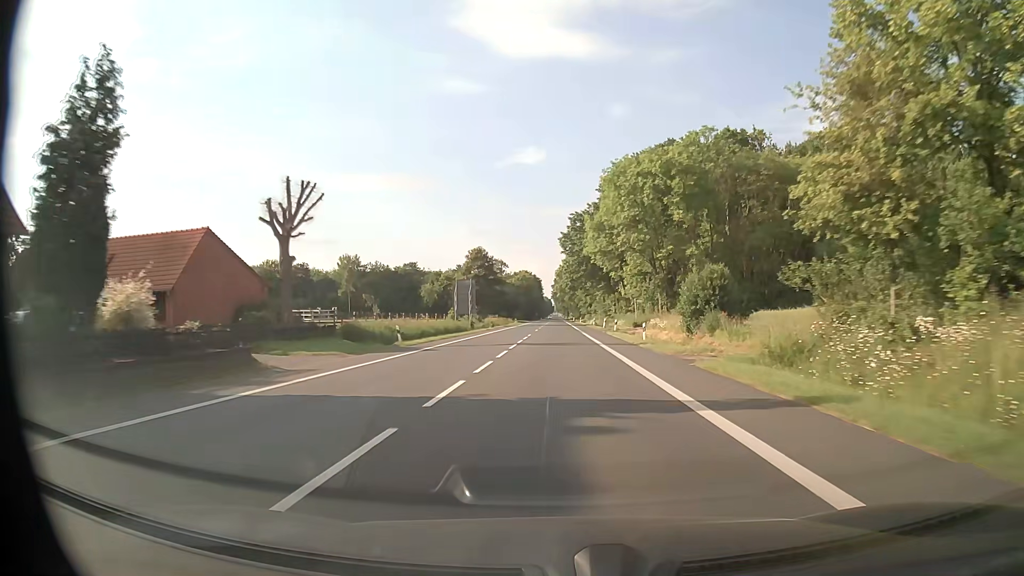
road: primary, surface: asphalt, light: Day
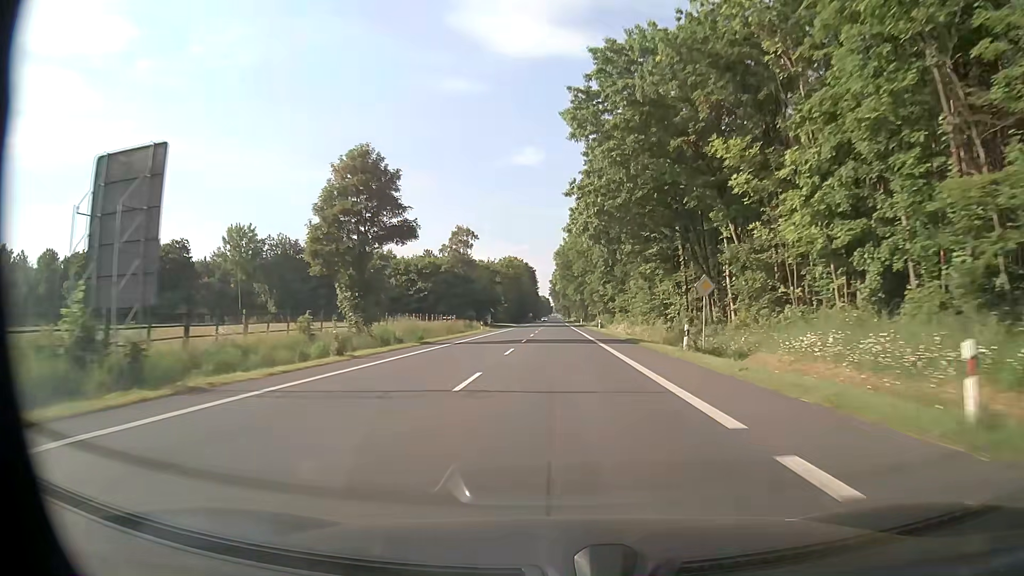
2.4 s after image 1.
(-0.3, +61.6) m; -1°
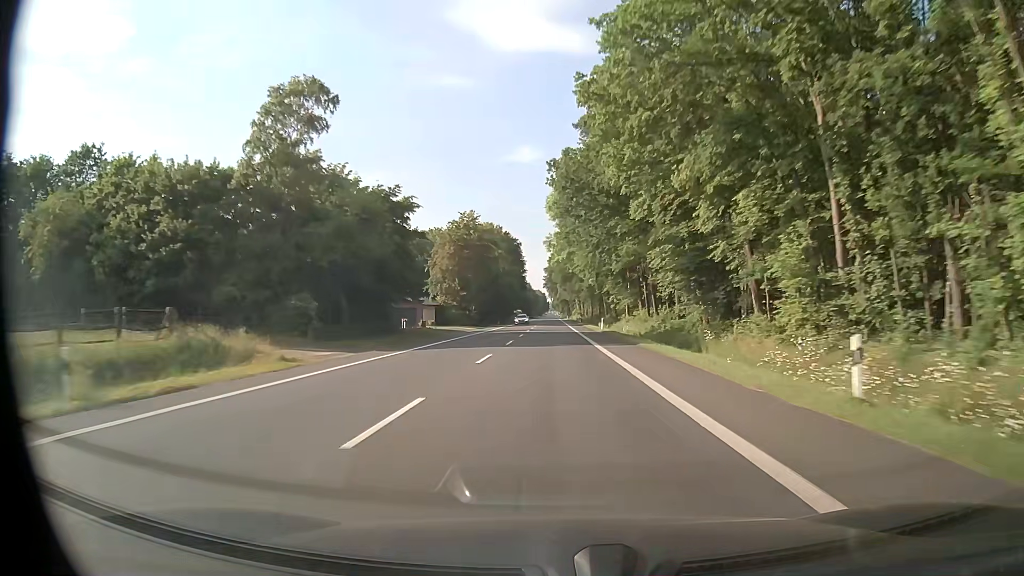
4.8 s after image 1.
(+0.7, +65.9) m; +1°
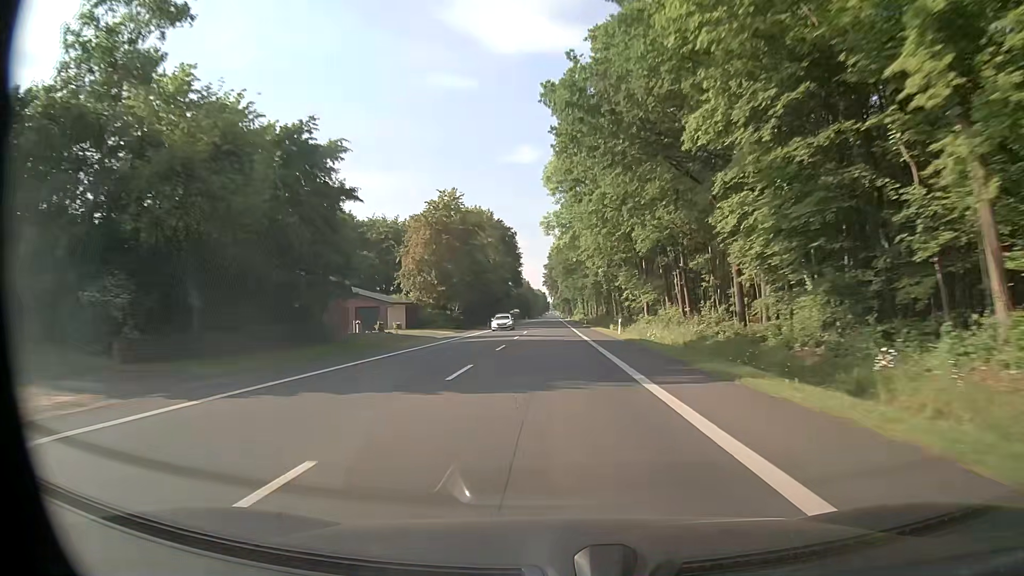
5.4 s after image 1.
(0.0, +16.8) m; 0°
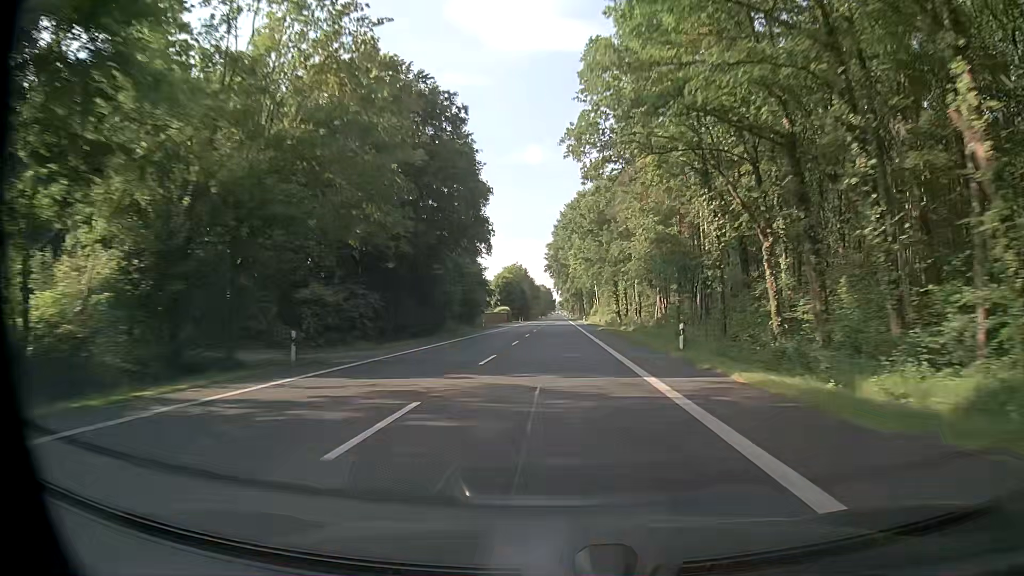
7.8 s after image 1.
(-0.6, +68.0) m; -1°
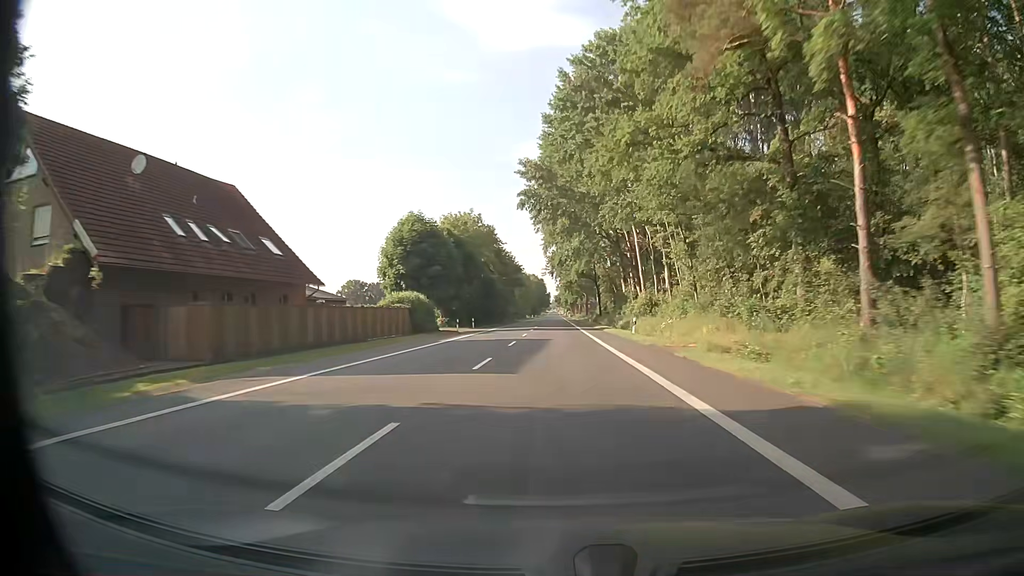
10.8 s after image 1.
(+0.1, +86.1) m; 0°
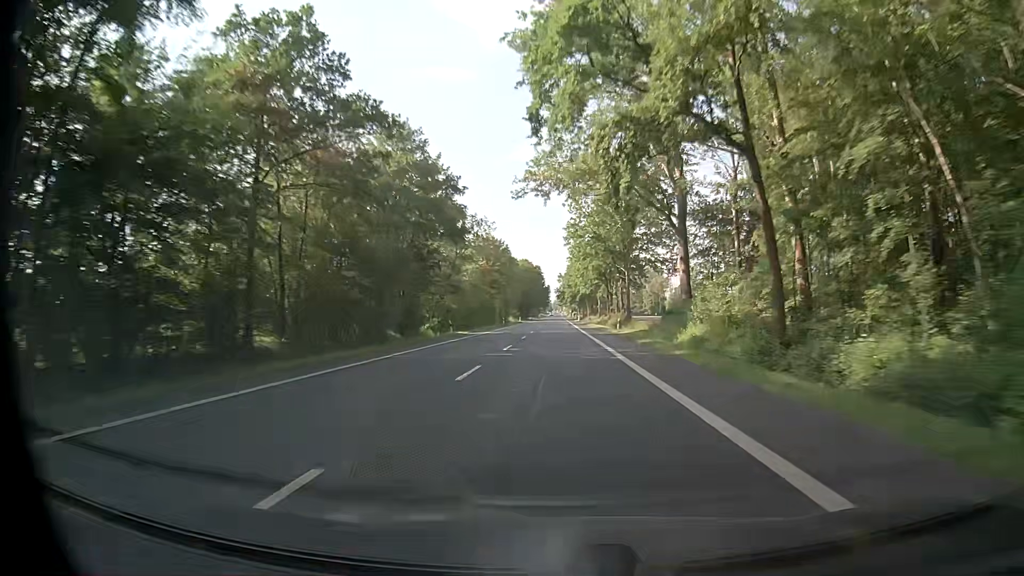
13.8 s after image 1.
(-0.1, +86.7) m; 0°
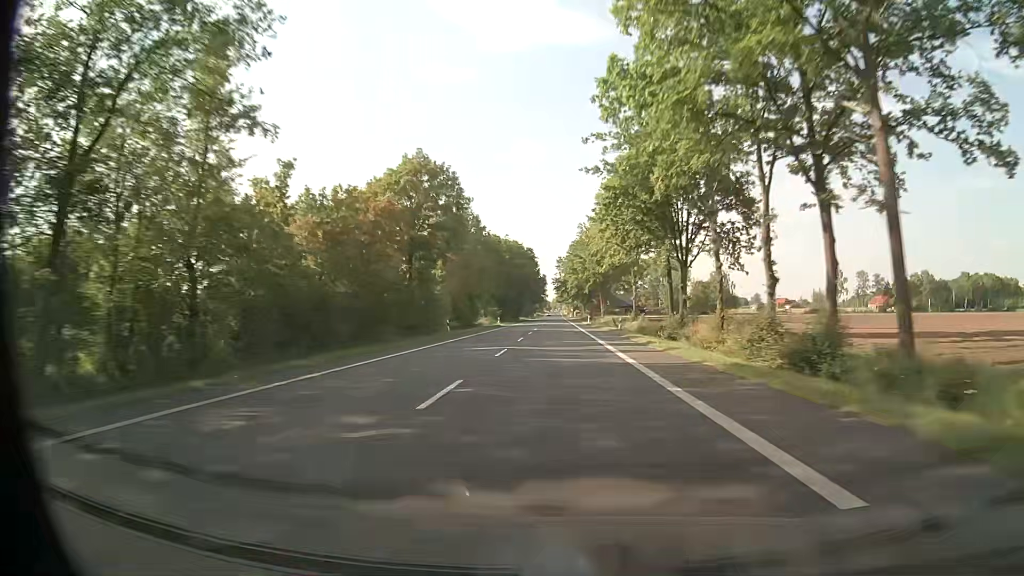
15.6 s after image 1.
(+0.1, +52.2) m; 0°
(0, +10) (0, +20) (0, +30) (0, +40) (0, +50) (0, +60) (0, +70) (0, +80) (0, +90) (0, +100) m
